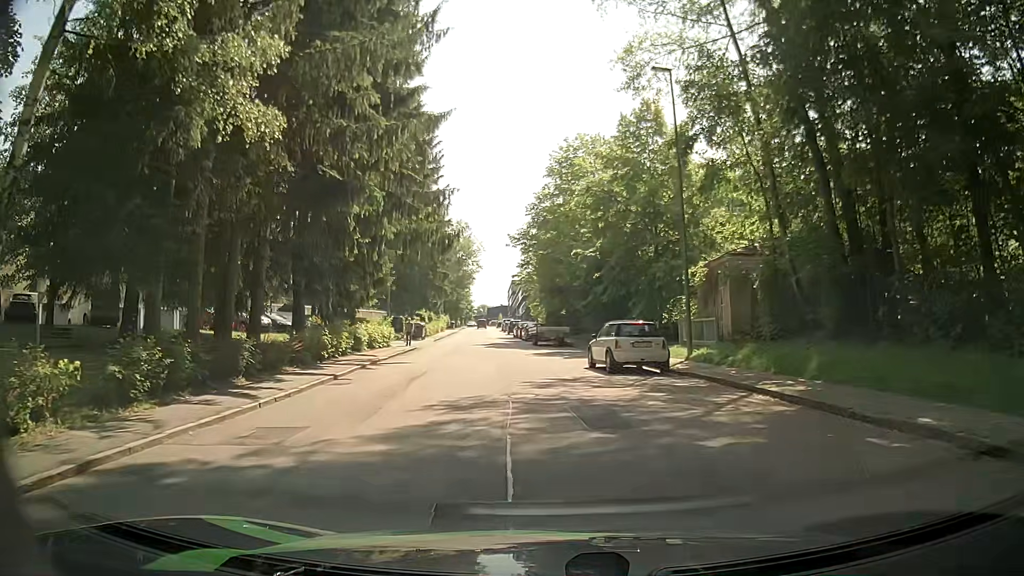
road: residential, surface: asphalt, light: Day
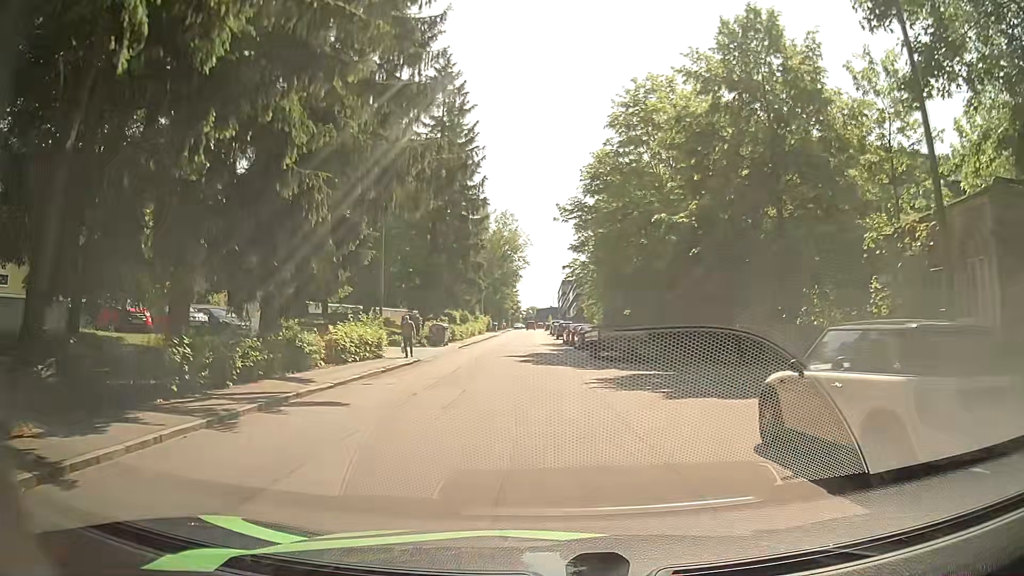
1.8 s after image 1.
(-0.4, +13.1) m; -3°
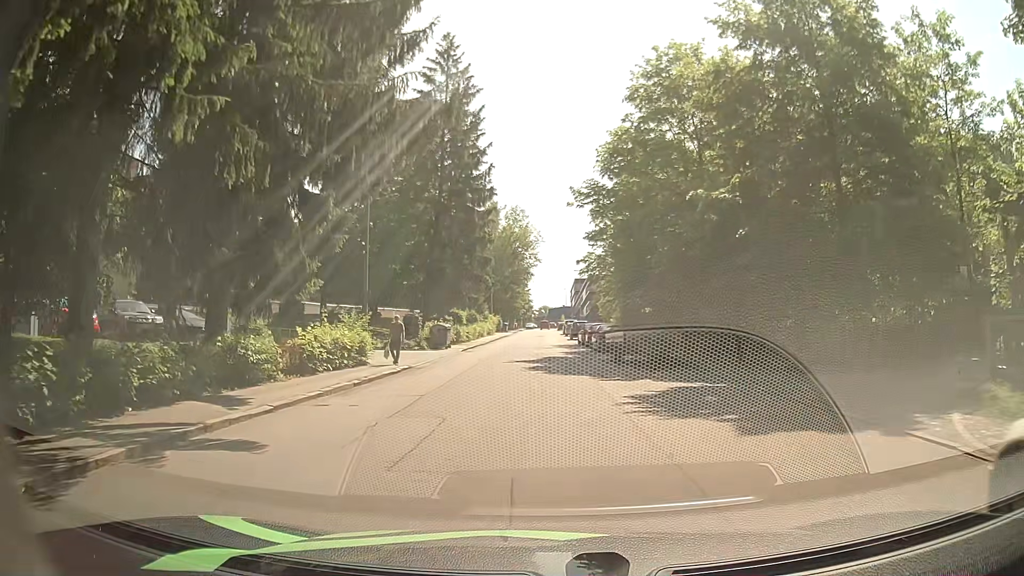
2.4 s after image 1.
(0.0, +4.4) m; +1°
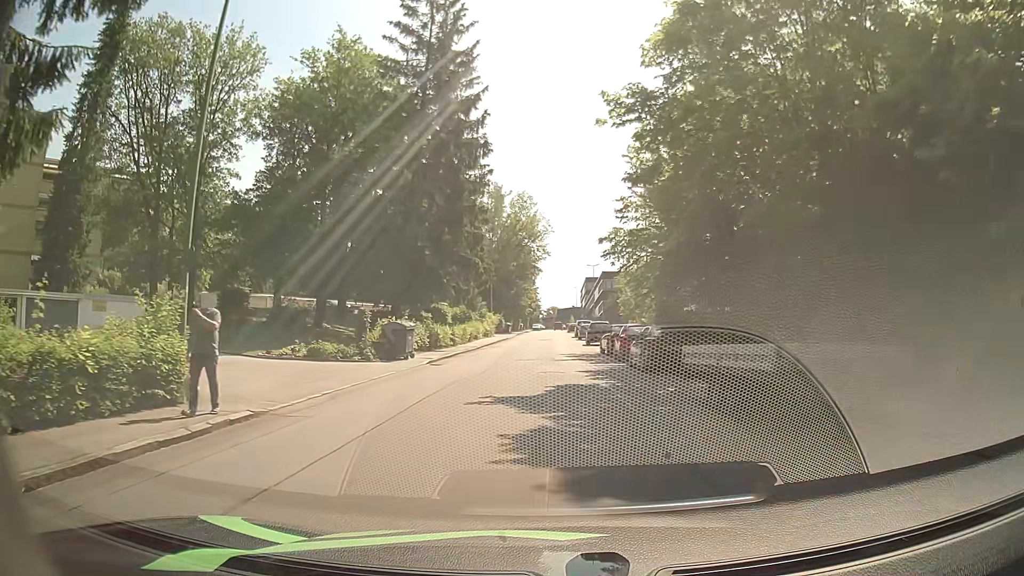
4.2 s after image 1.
(-0.6, +13.4) m; -3°
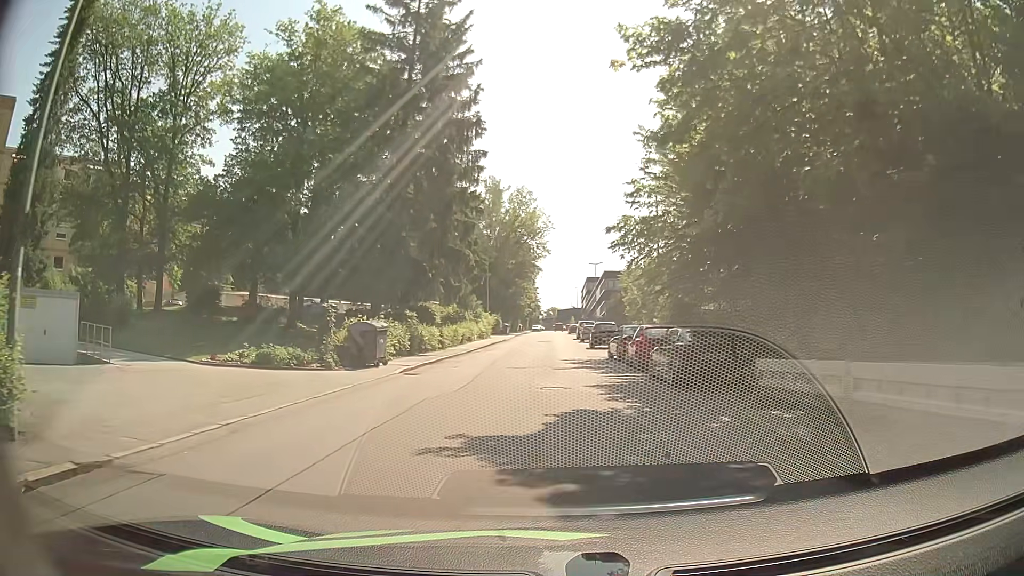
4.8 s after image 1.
(-0.1, +4.5) m; 0°
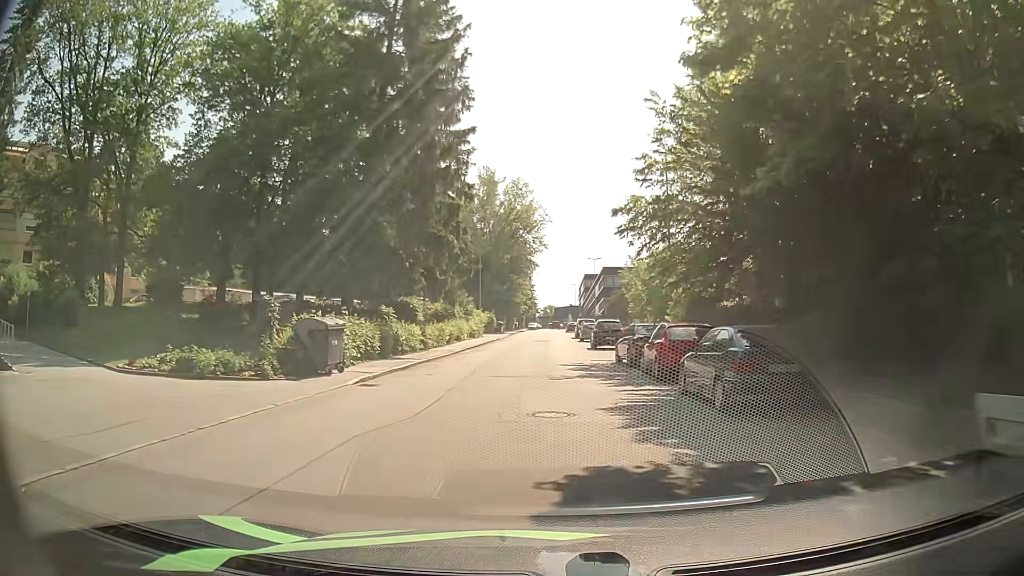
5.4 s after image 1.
(0.0, +4.6) m; 0°
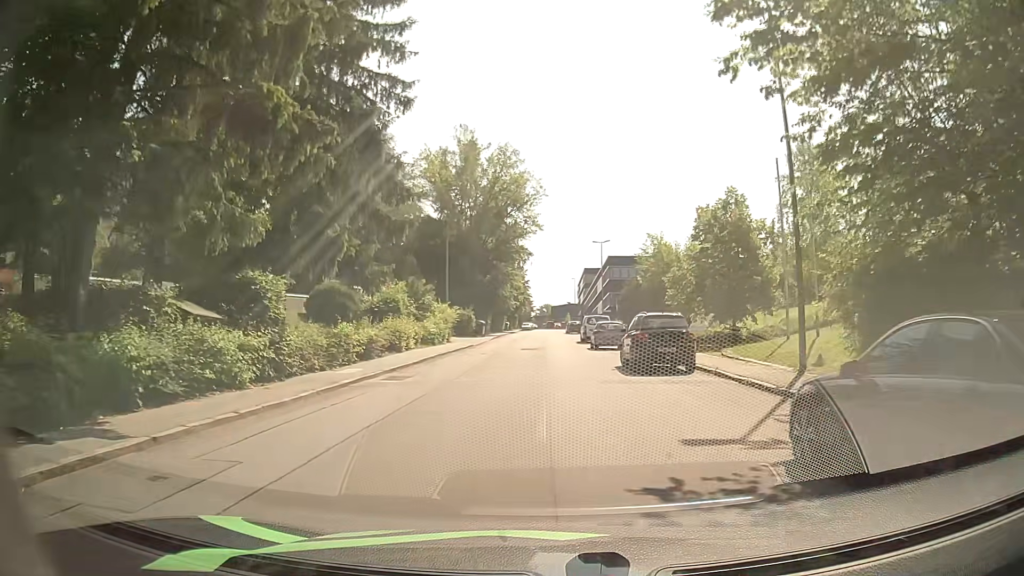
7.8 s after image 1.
(0.0, +18.6) m; +1°
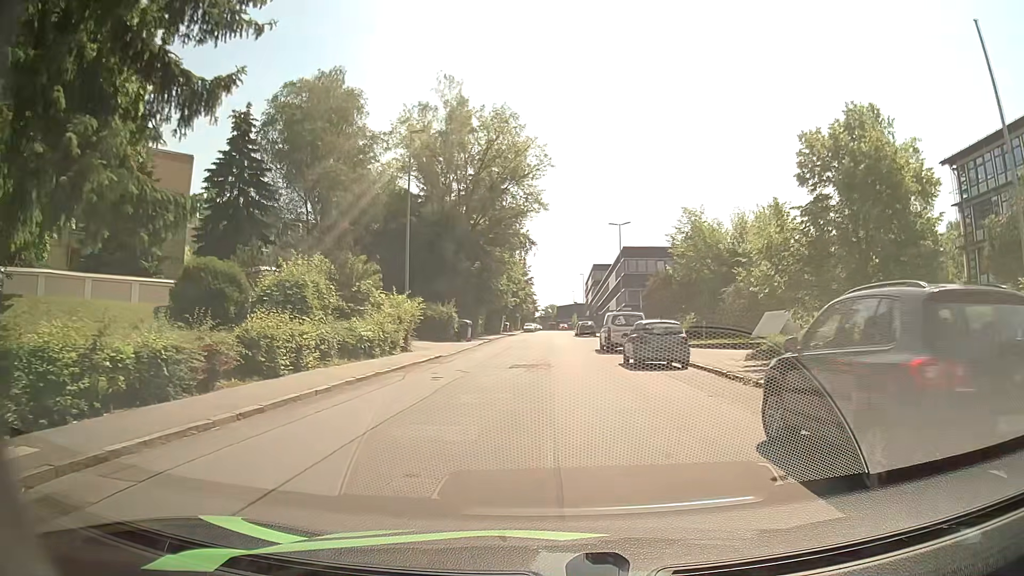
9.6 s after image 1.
(-0.1, +14.3) m; -1°
(0, +10) (0, +20) (0, +30) (+1, +40) (+1, +50) (+1, +60) (+1, +70) (+2, +80) (+2, +90) (+2, +100) m
